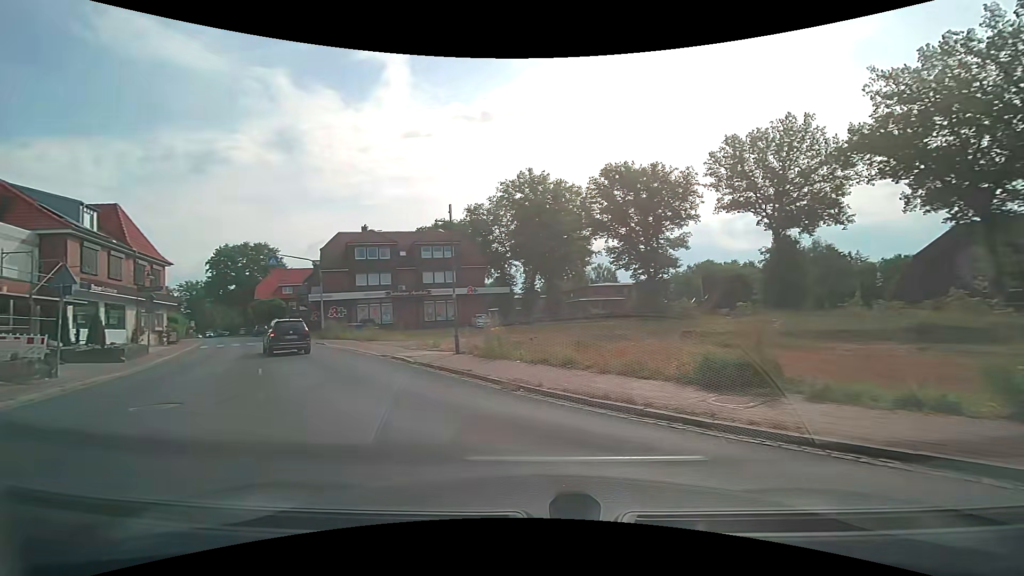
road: tertiary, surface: asphalt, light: Day
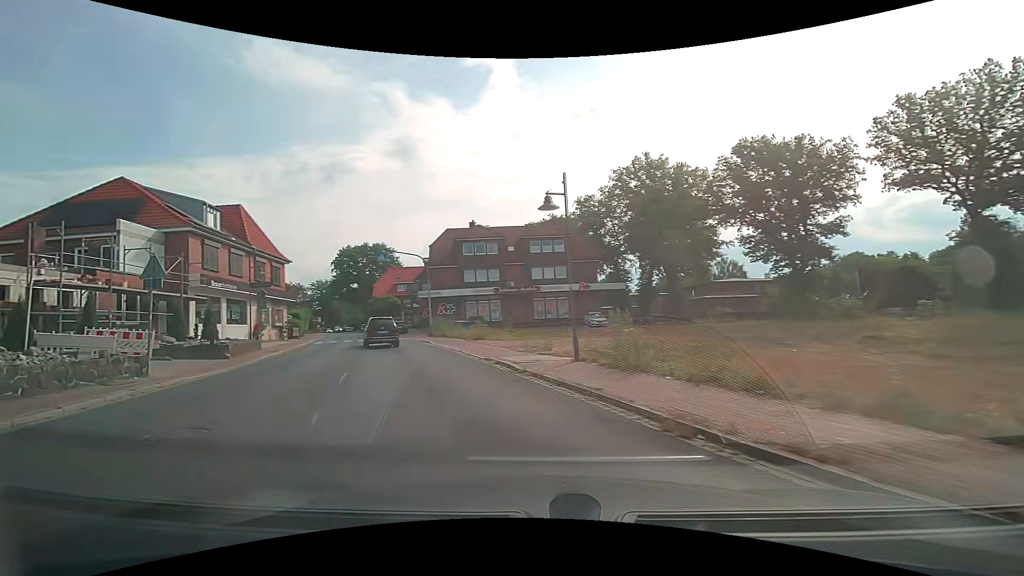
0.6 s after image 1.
(-0.4, +3.6) m; -13°
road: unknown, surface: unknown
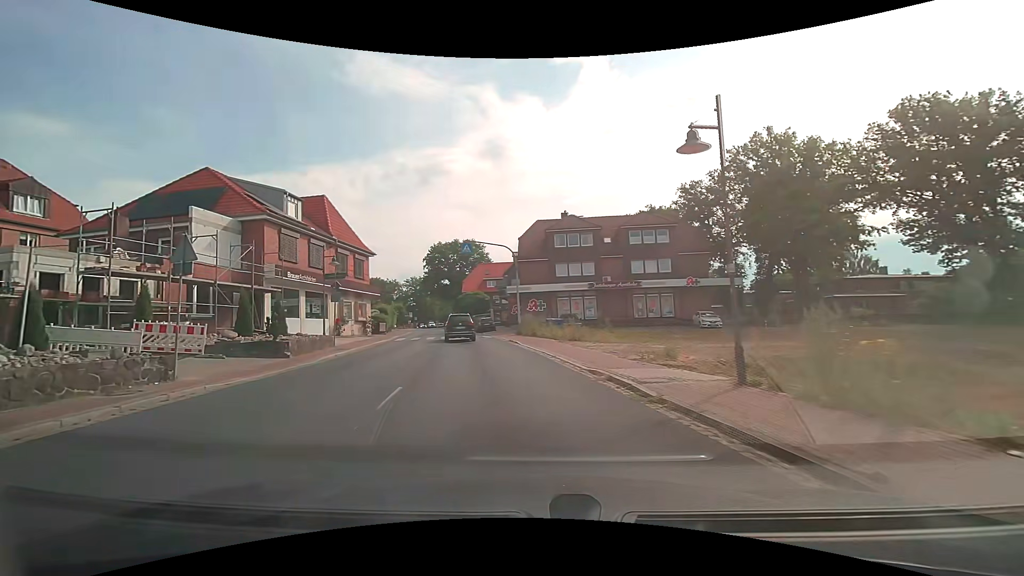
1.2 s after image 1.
(-0.4, +4.2) m; -12°
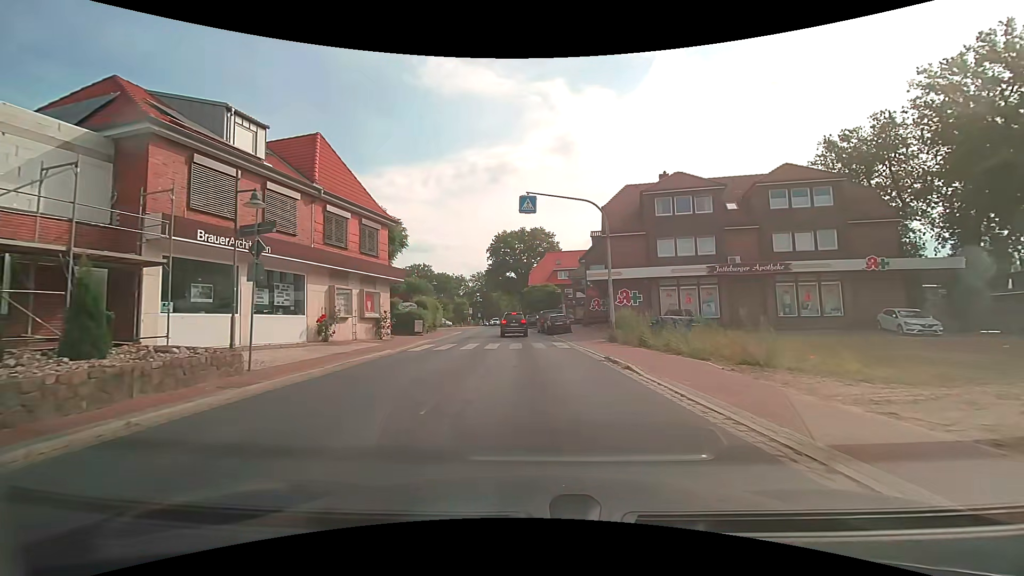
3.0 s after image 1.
(-1.1, +13.6) m; -7°
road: secondary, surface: asphalt
